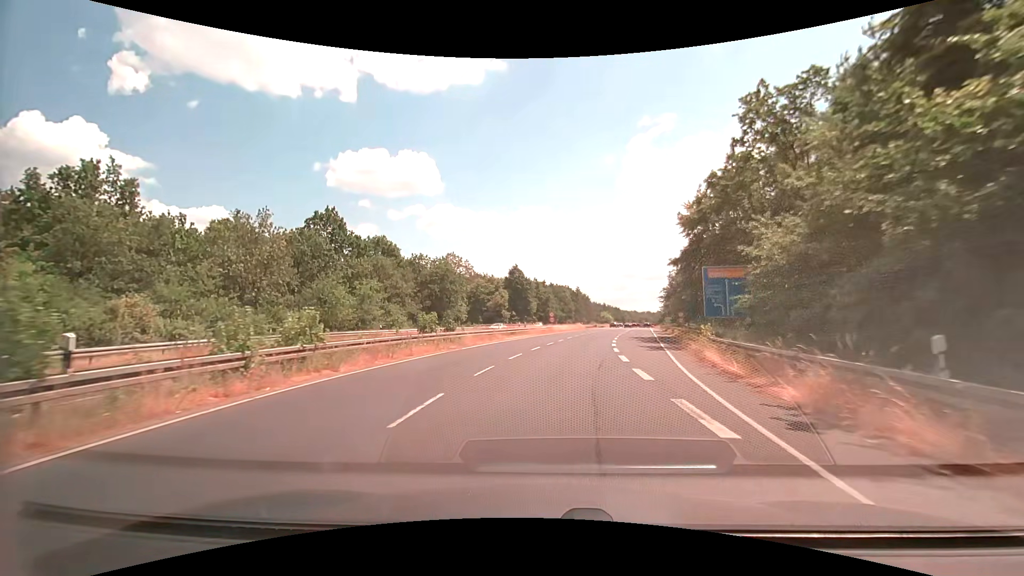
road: secondary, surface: asphalt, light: Day
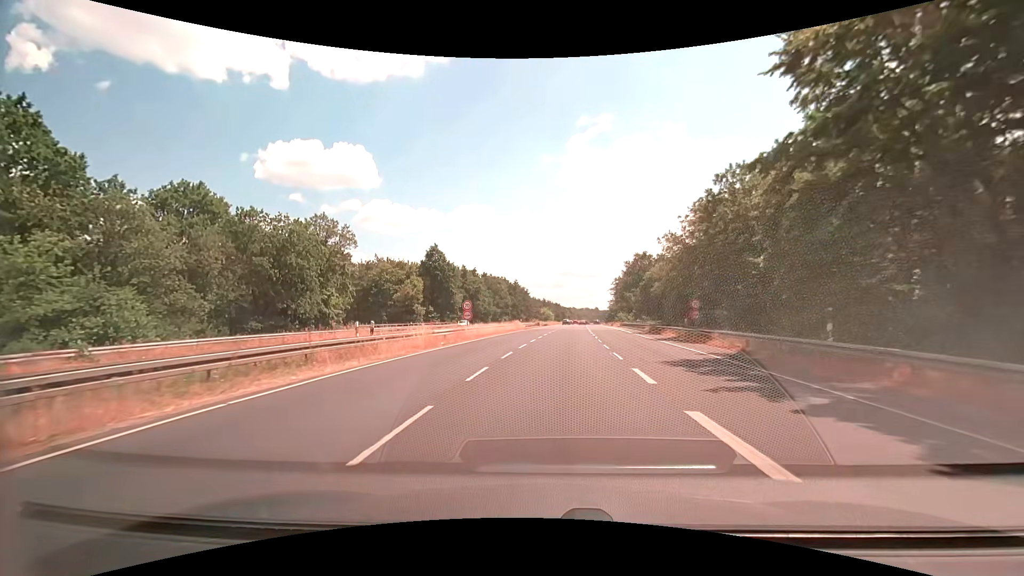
(+2.2, +31.5) m; +7°
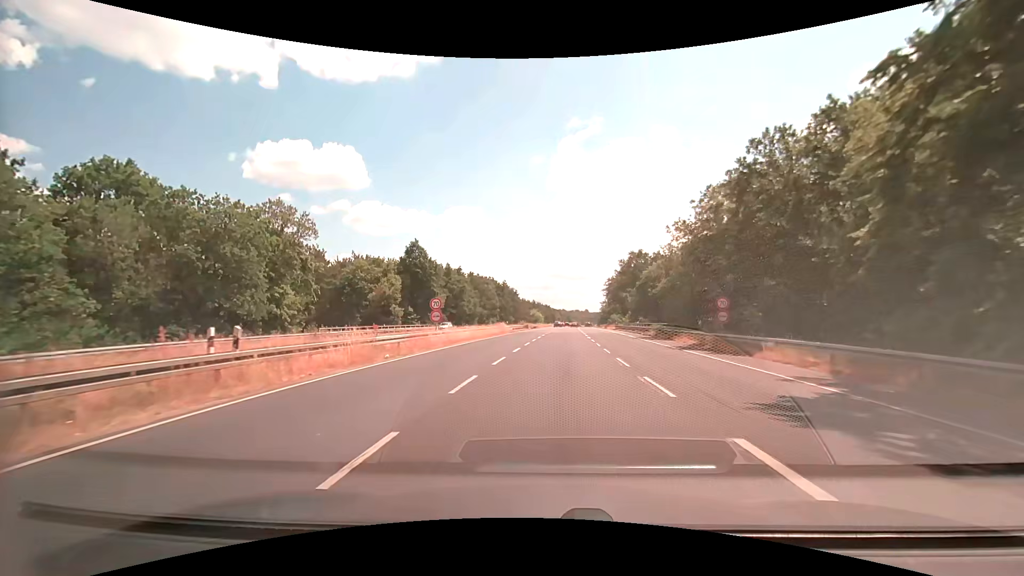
(0.0, +7.7) m; +1°
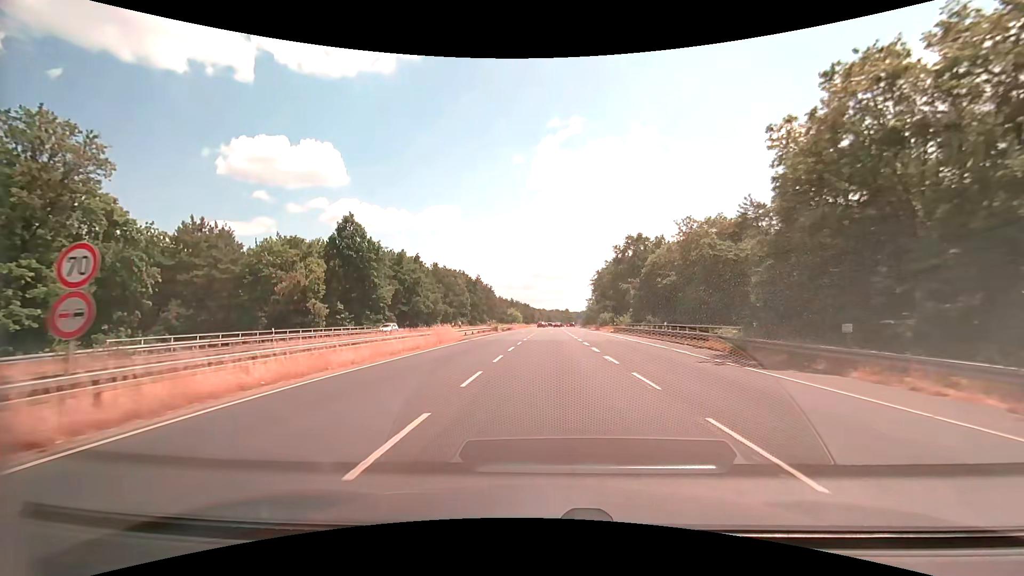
(+0.5, +22.6) m; +2°
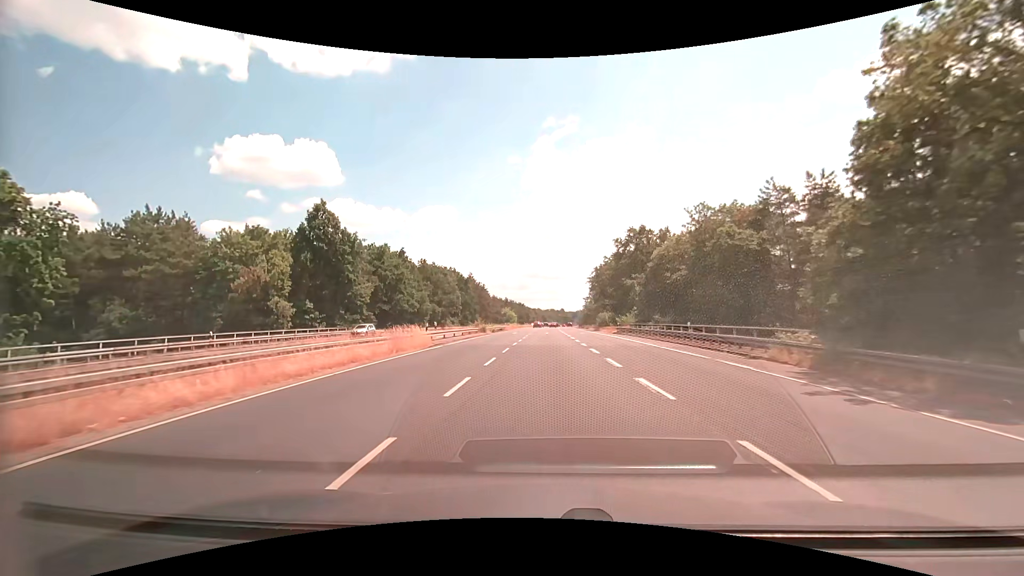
(+0.1, +7.4) m; +1°
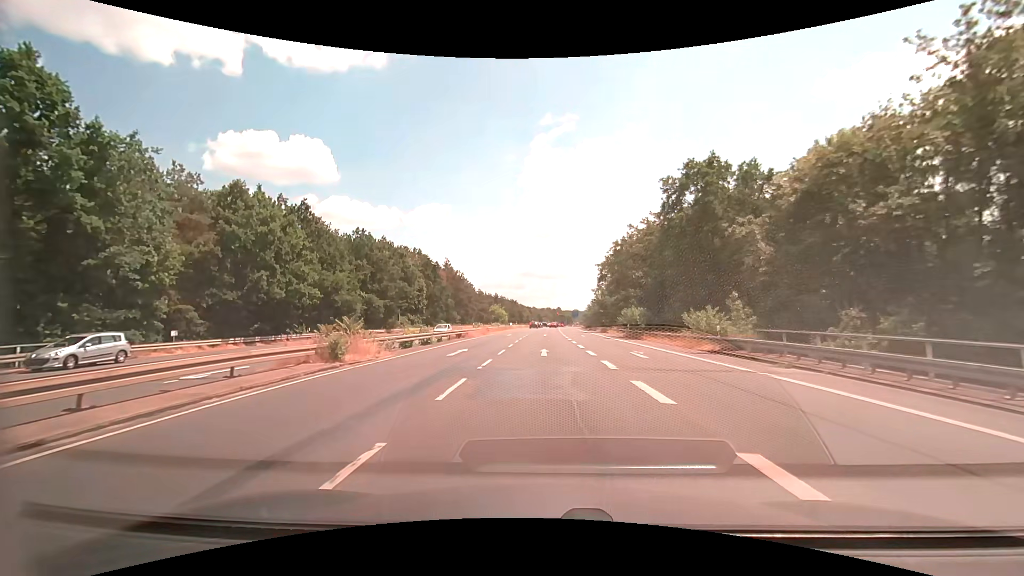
(+0.4, +36.5) m; +1°
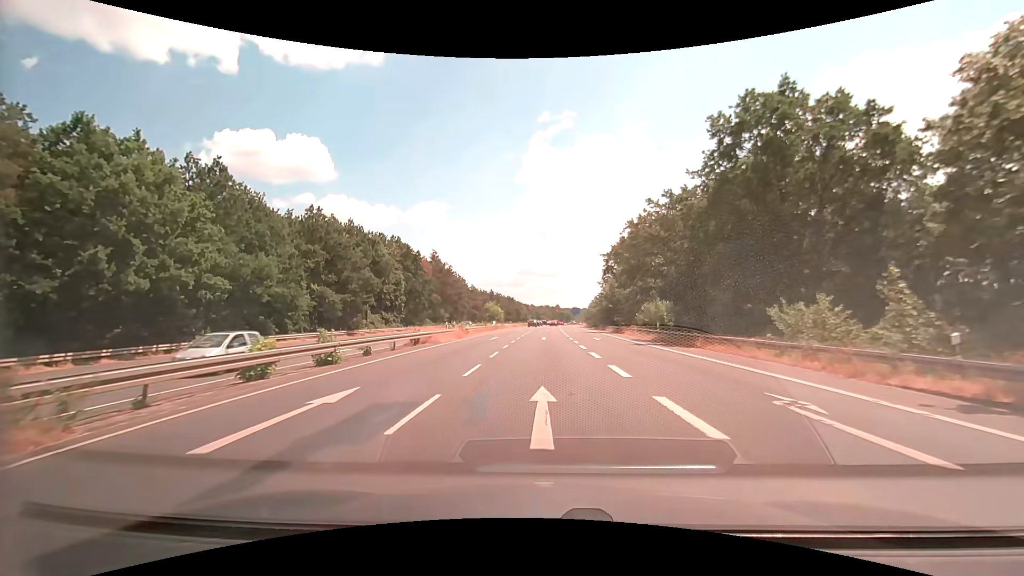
(+0.1, +14.5) m; 0°
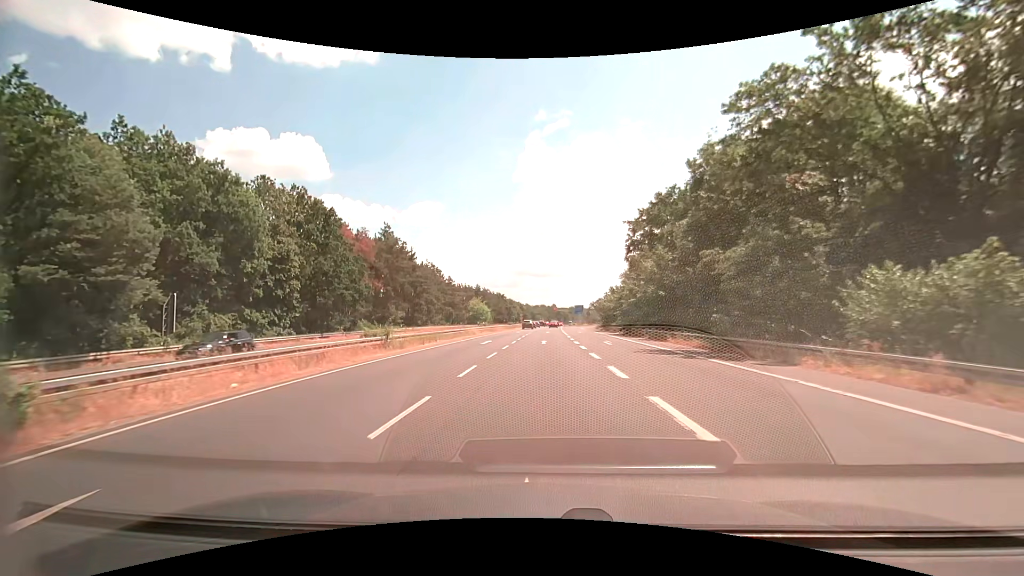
(+0.1, +36.3) m; 0°
(0, +10) (0, +20) (0, +30) (0, +40) (0, +50) (0, +60) (+1, +70) (+1, +80) (+1, +90) (+1, +100) m
